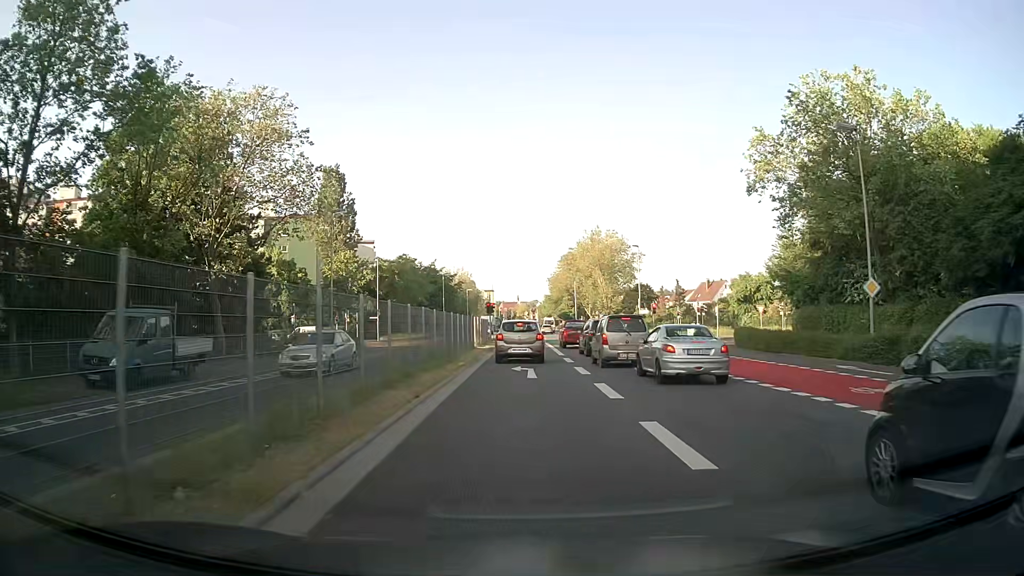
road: residential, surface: asphalt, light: Day
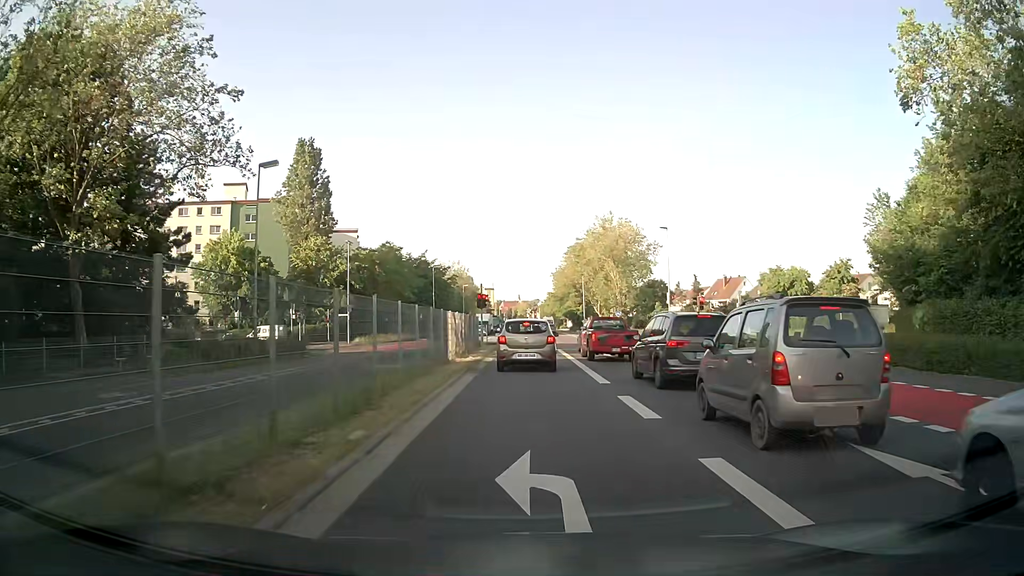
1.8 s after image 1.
(0.0, +14.7) m; 0°
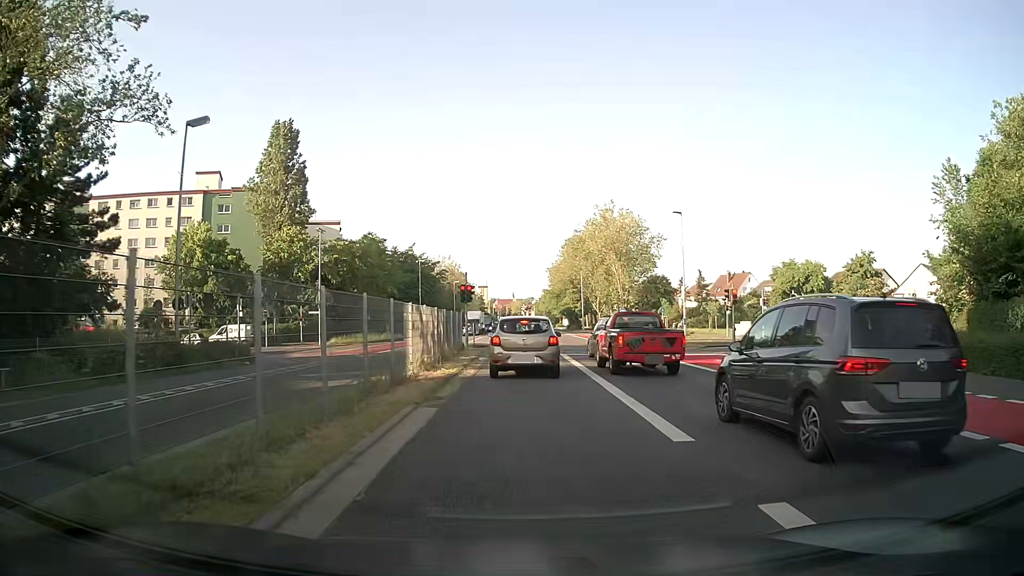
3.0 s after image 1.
(0.0, +7.8) m; 0°
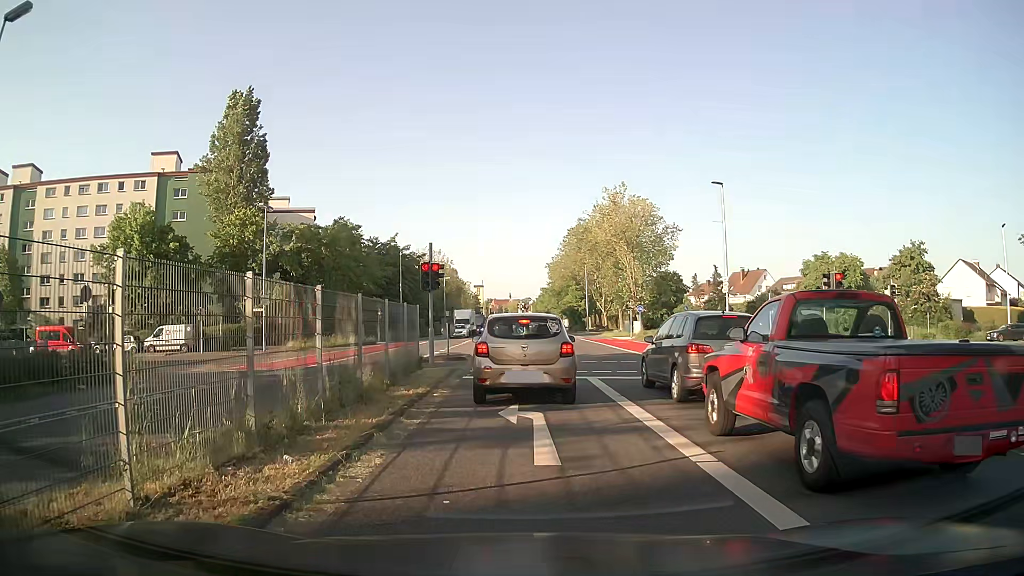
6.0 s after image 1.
(+0.1, +12.3) m; -1°
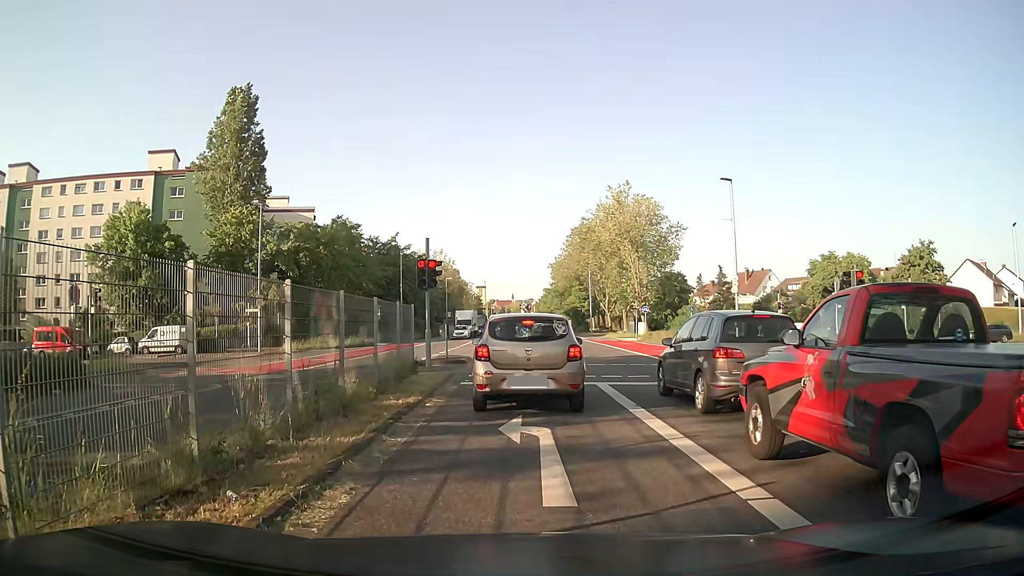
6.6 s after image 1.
(0.0, +1.4) m; -1°
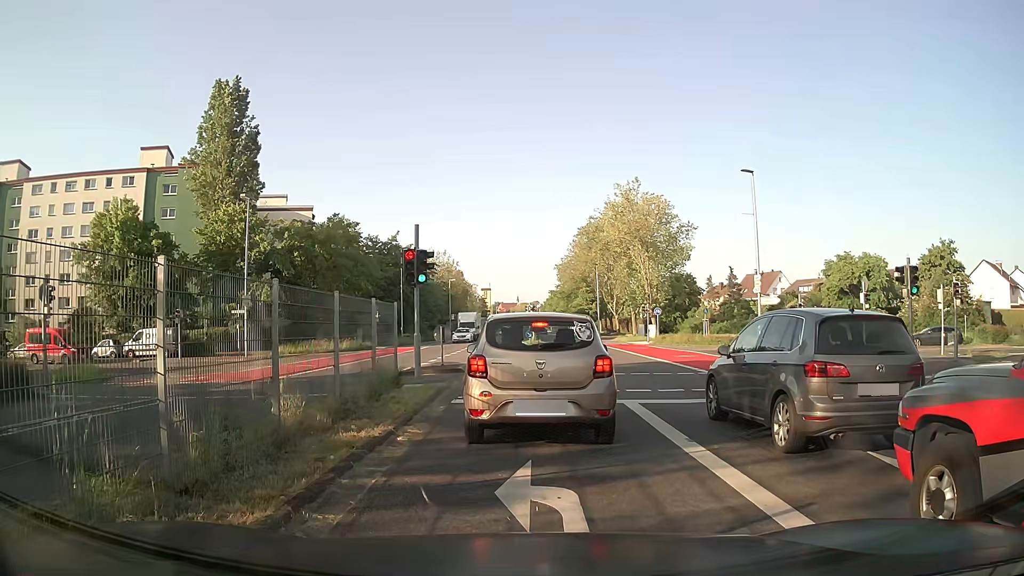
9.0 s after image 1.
(+0.1, +3.1) m; +2°
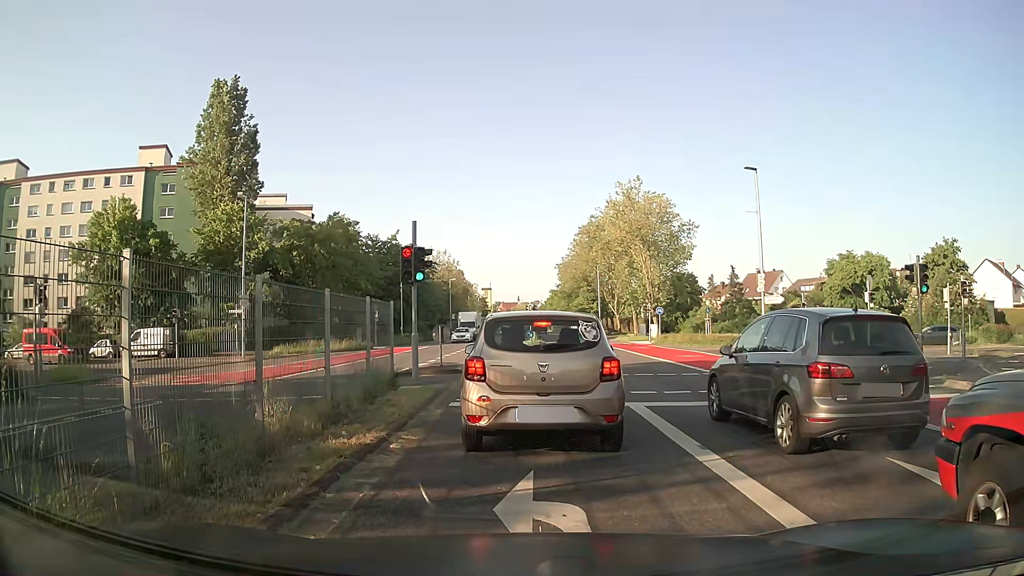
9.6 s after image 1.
(0.0, +0.5) m; 0°
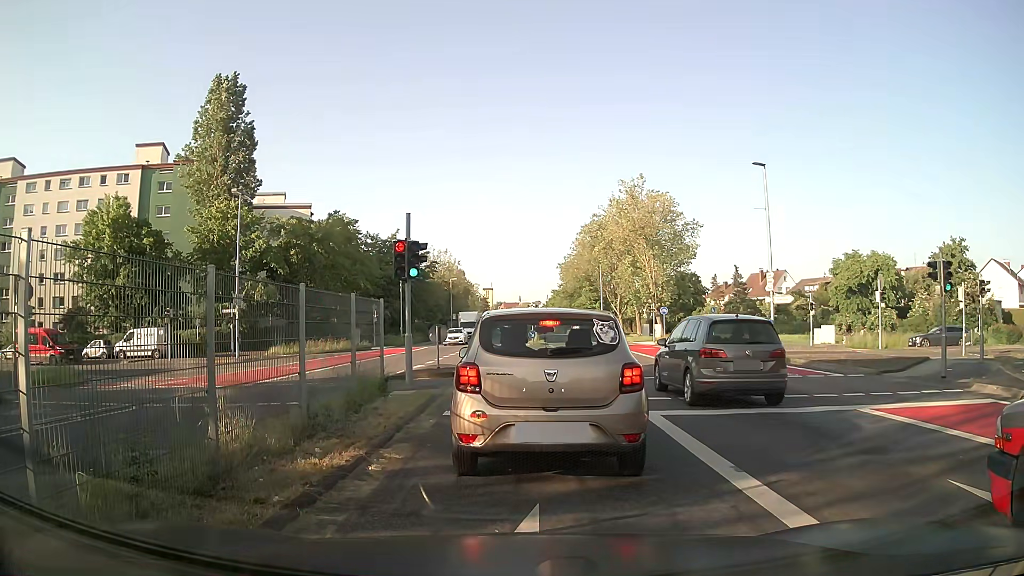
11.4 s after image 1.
(0.0, +1.2) m; 0°
